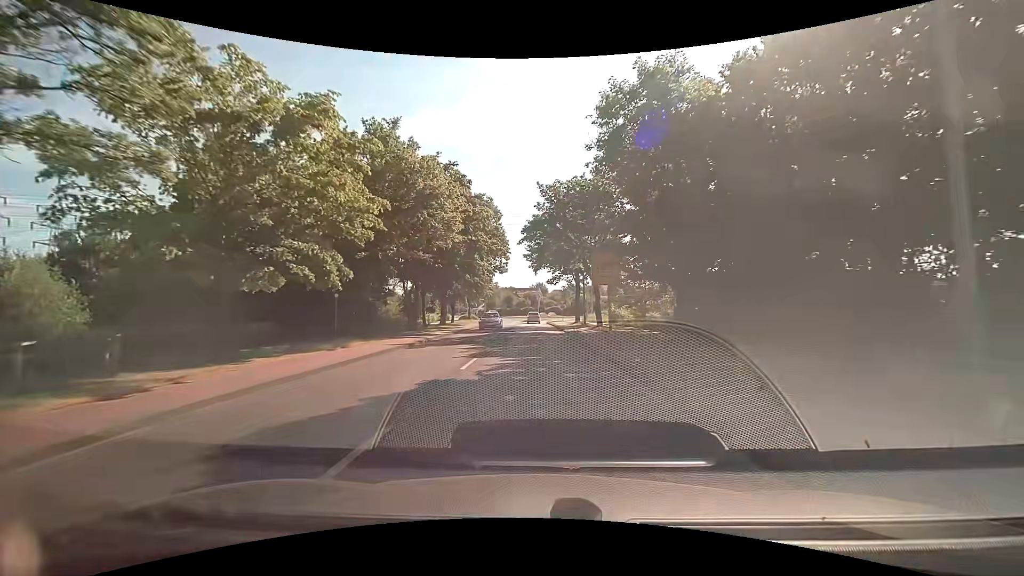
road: secondary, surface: asphalt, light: Day
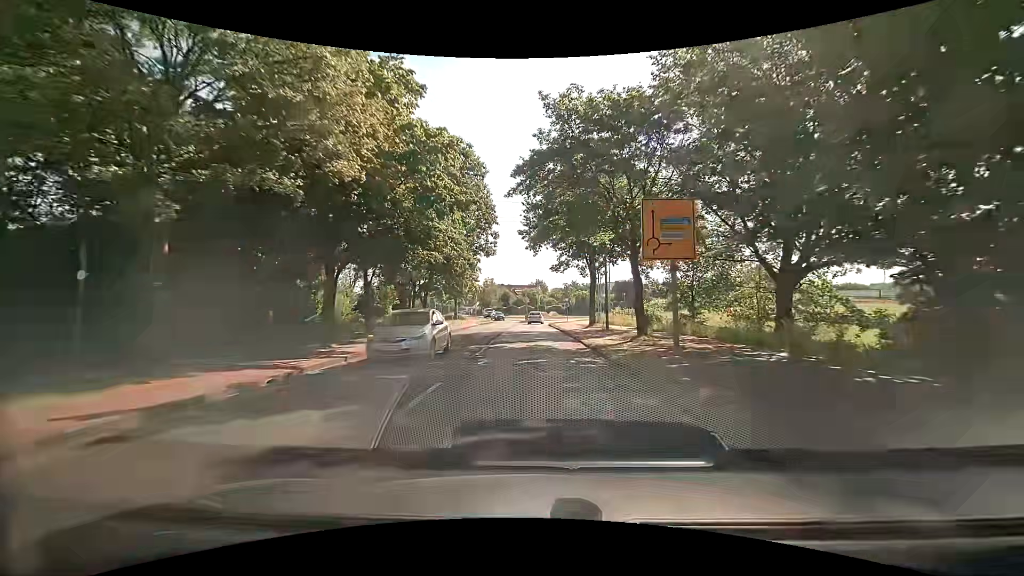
(+0.1, +14.5) m; +1°
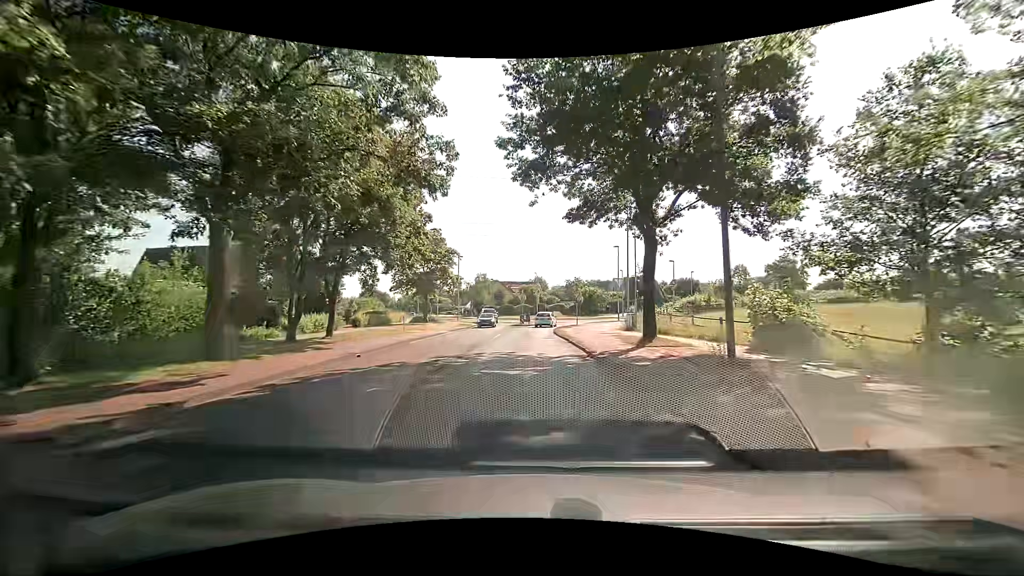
(0.0, +19.6) m; -1°
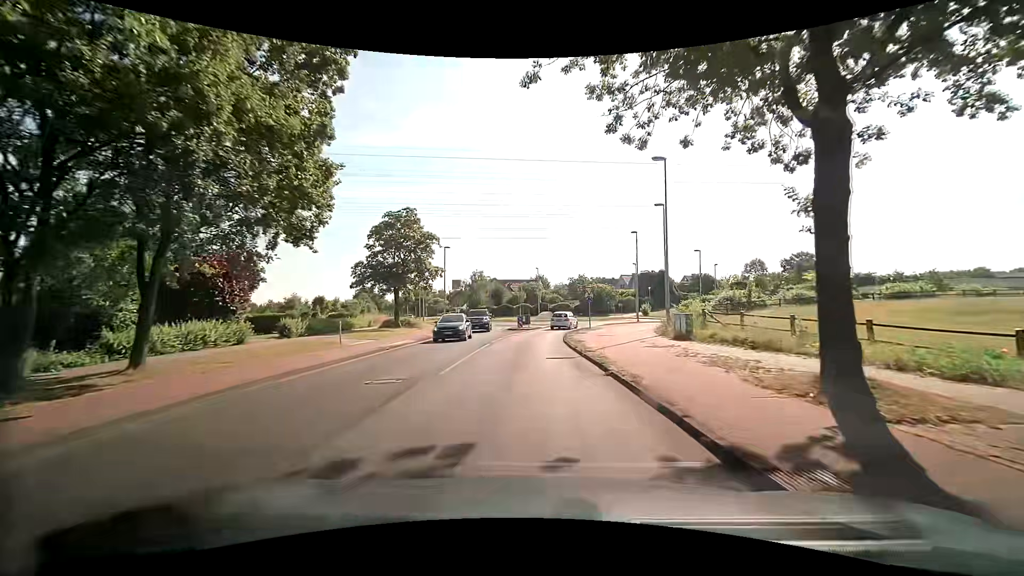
(+0.1, +11.6) m; +1°
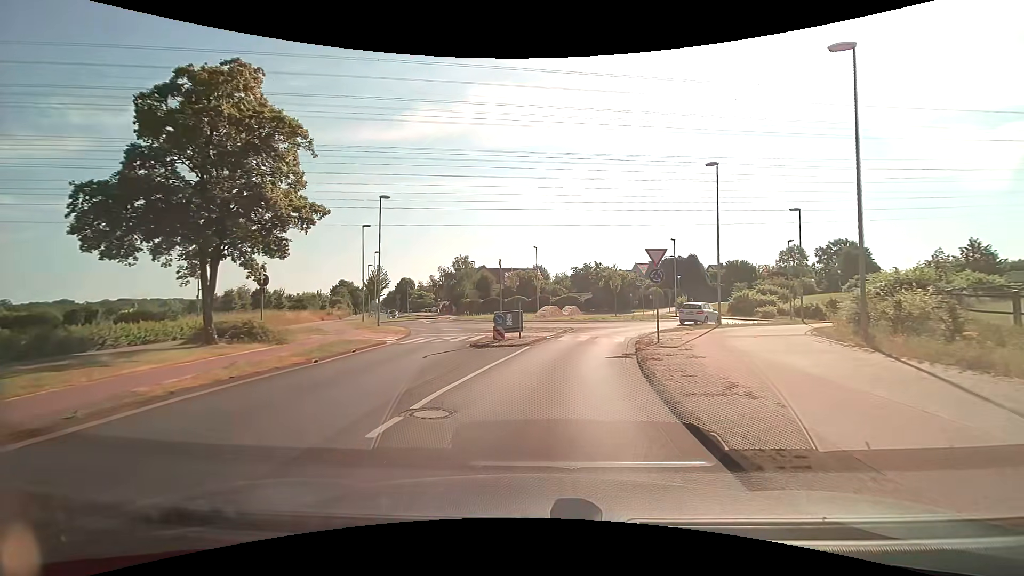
(-0.2, +24.5) m; 0°
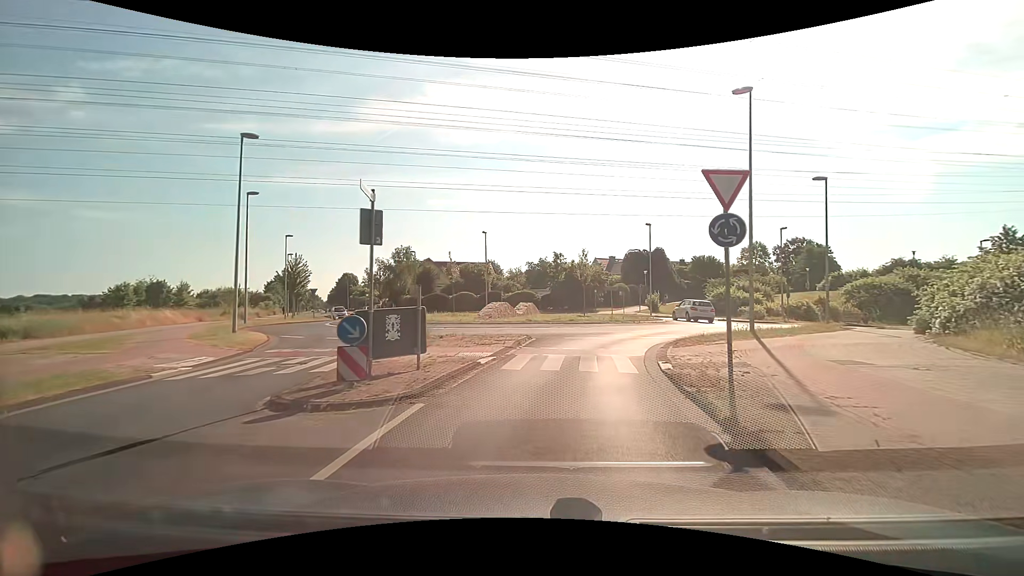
(+0.5, +11.0) m; +5°
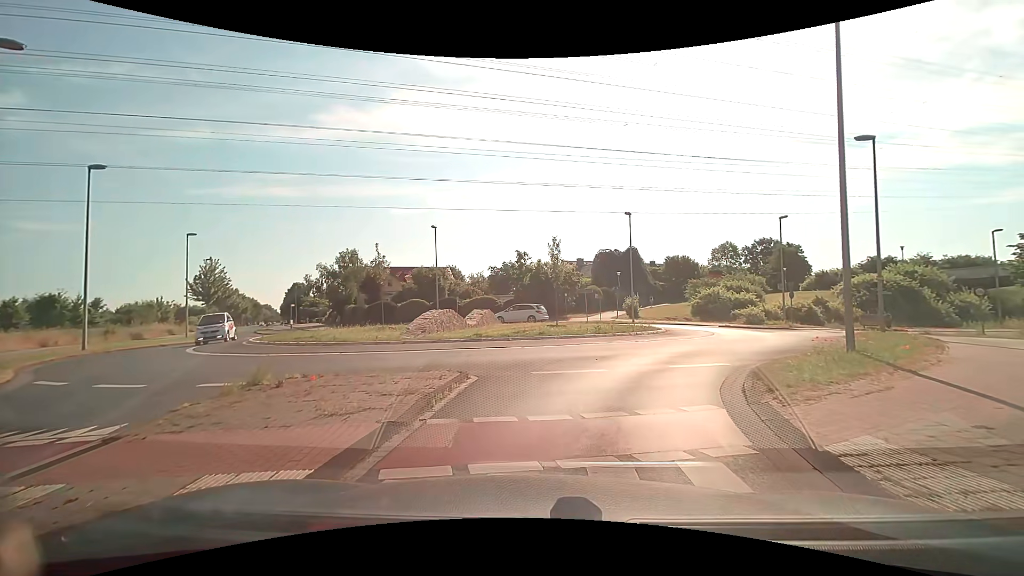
(+0.4, +8.4) m; +3°
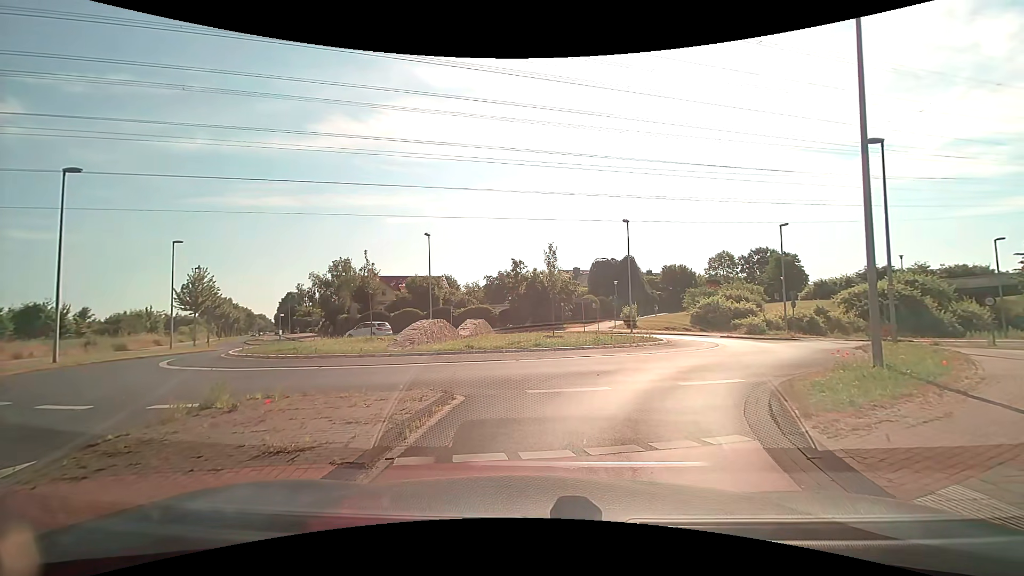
(0.0, +1.1) m; 0°
(+1, +10) (+7, +18) (+11, +27) (+10, +37) (+2, +43) (-8, +45) (-17, +48) (-24, +55) (-29, +64) (-34, +72) m
